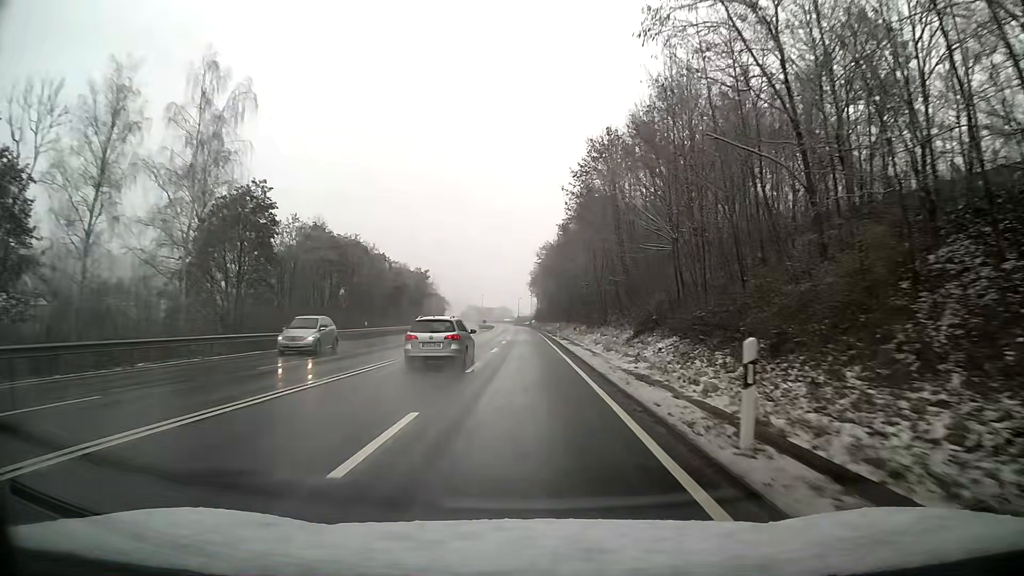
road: primary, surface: asphalt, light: Day
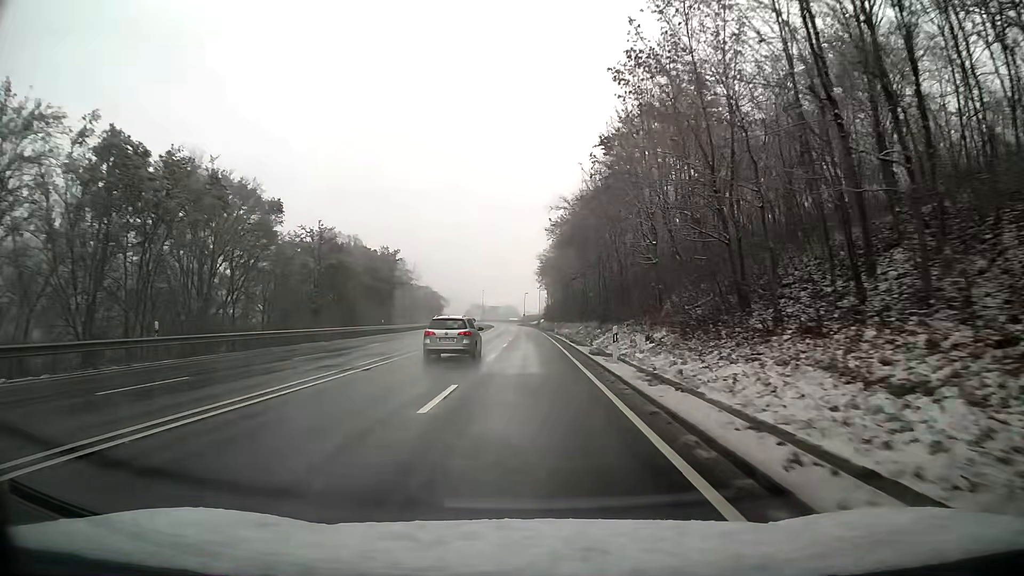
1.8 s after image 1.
(-0.2, +32.2) m; -1°
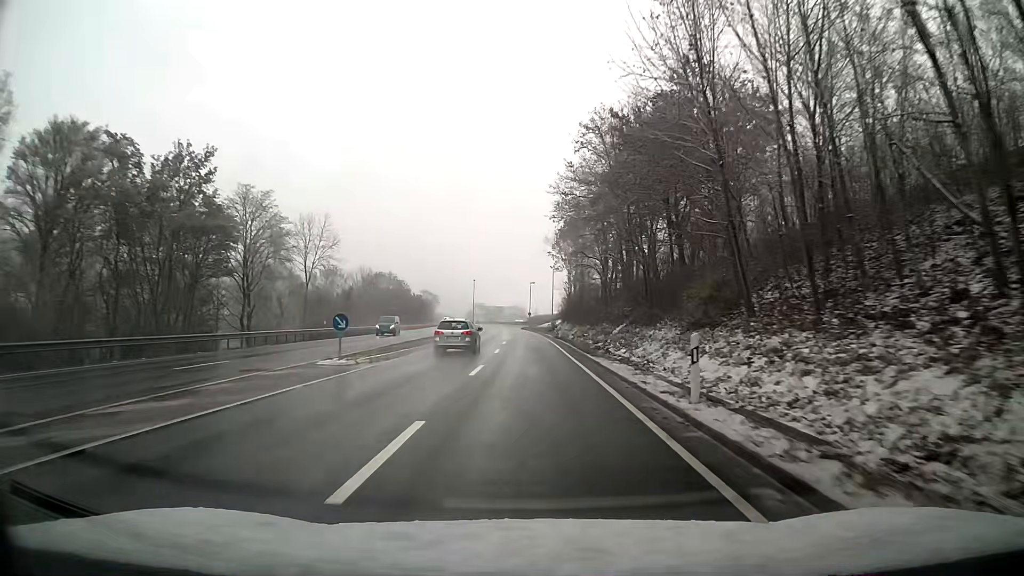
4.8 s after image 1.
(-0.4, +53.7) m; -1°
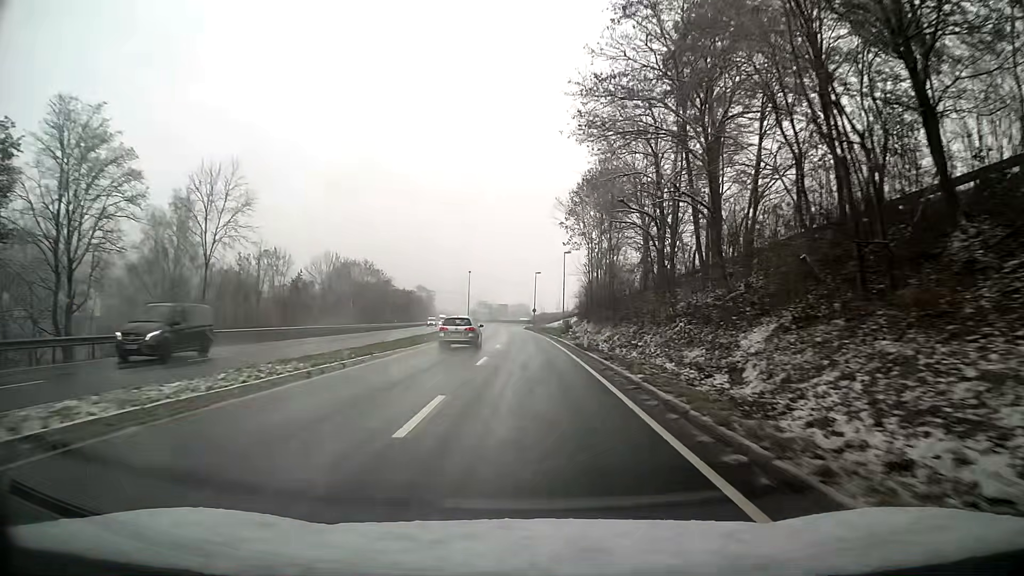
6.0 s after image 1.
(0.0, +21.5) m; 0°
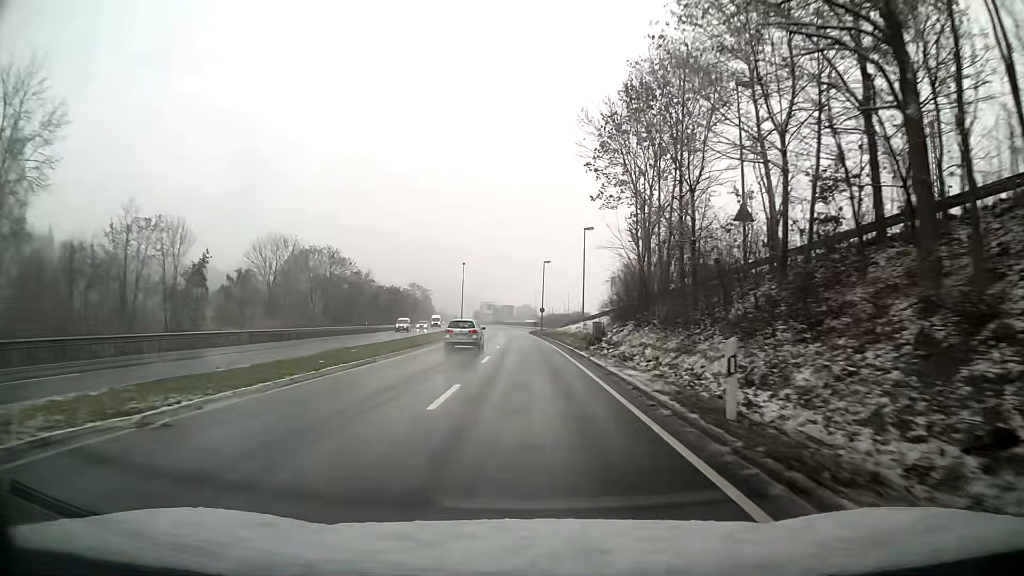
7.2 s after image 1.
(-0.2, +21.5) m; -1°
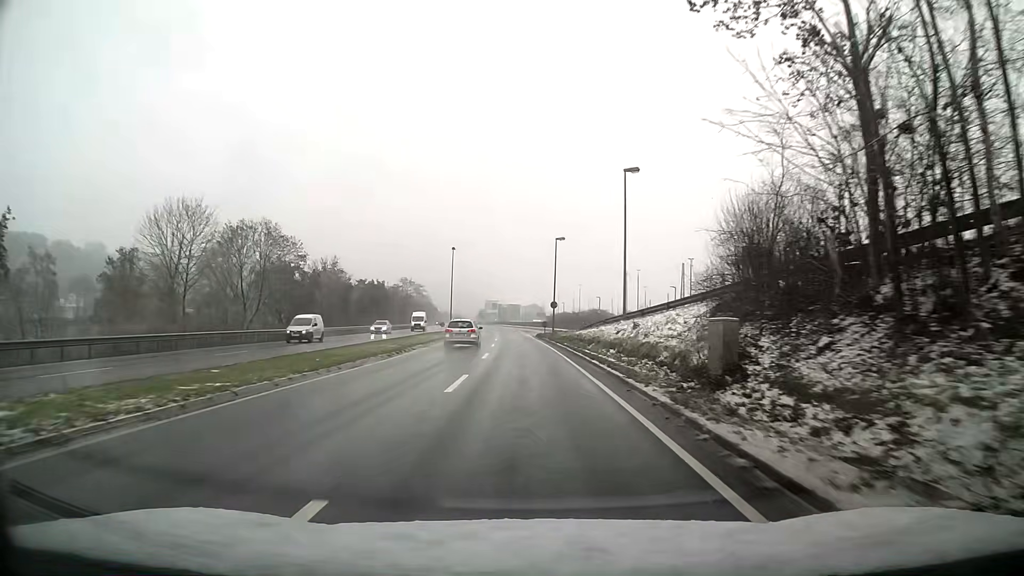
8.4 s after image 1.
(0.0, +21.5) m; 0°
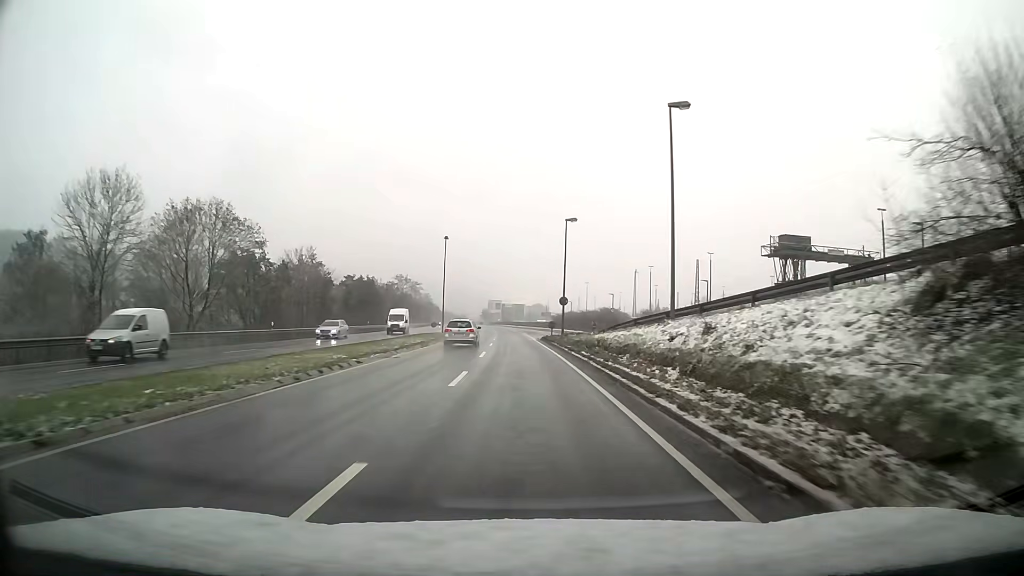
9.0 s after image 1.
(-0.1, +10.7) m; -1°
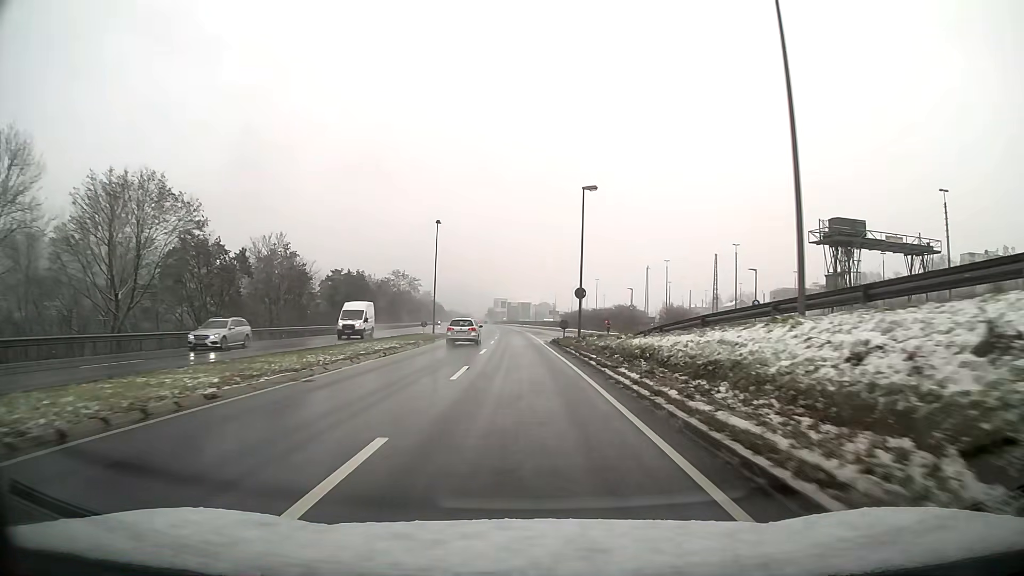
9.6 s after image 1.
(-0.1, +10.7) m; -1°
(0, +10) (0, +20) (-1, +30) (-1, +40) (-1, +50) (-2, +60) (-2, +70) (-2, +80) (-3, +90) (-3, +100) m
